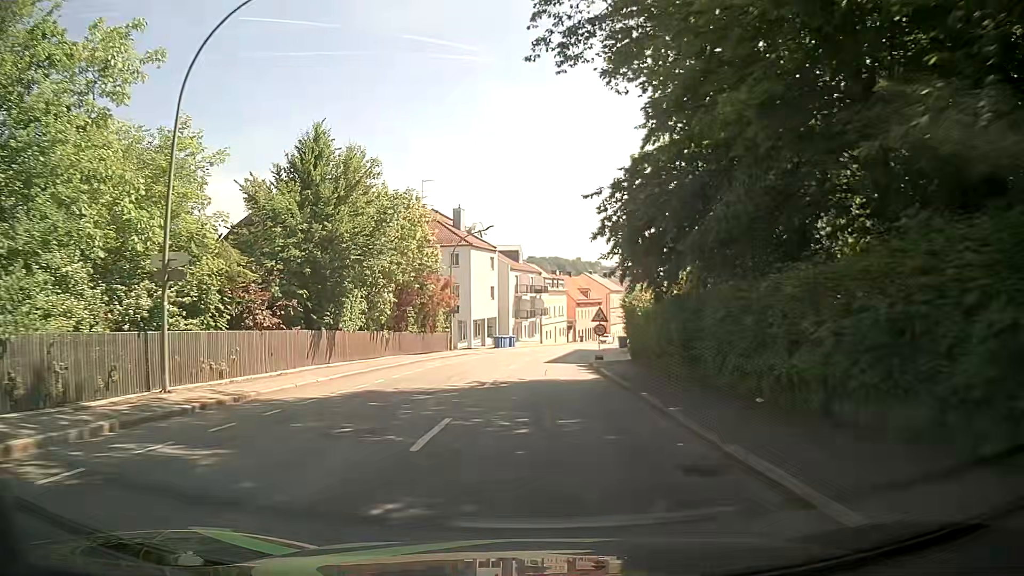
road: tertiary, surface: asphalt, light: Day
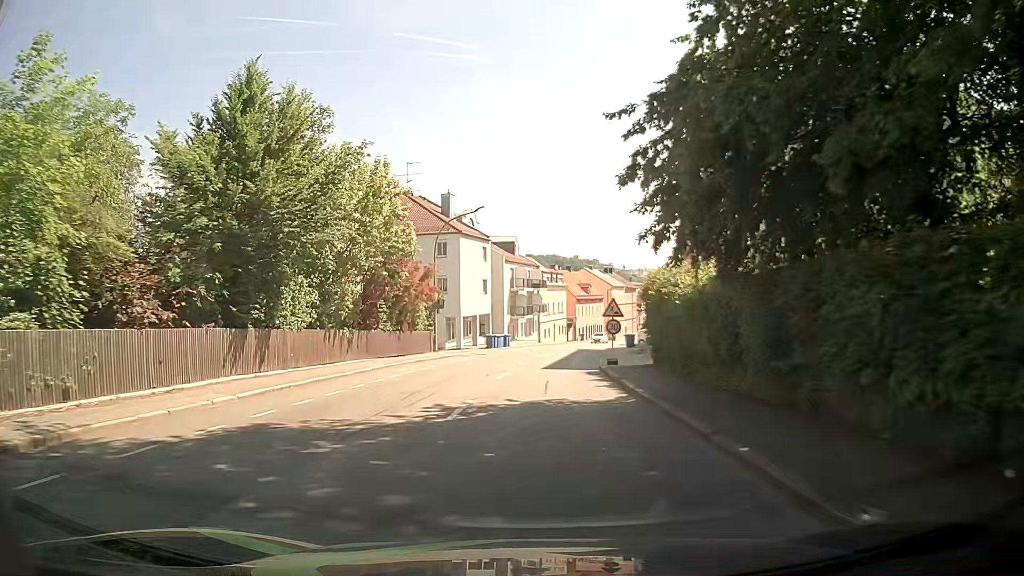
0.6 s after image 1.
(0.0, +6.4) m; 0°
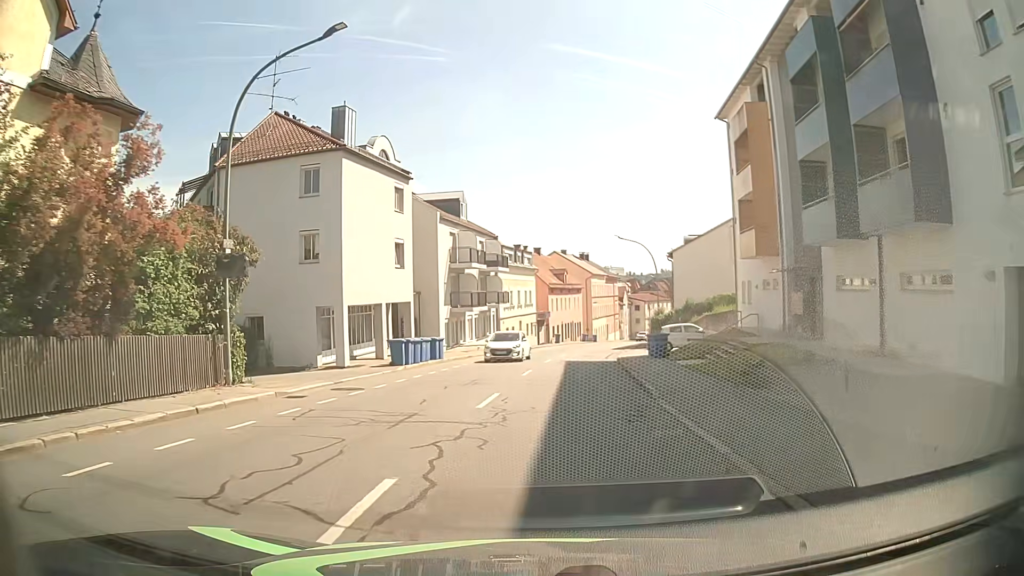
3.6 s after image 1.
(+0.6, +24.4) m; +3°
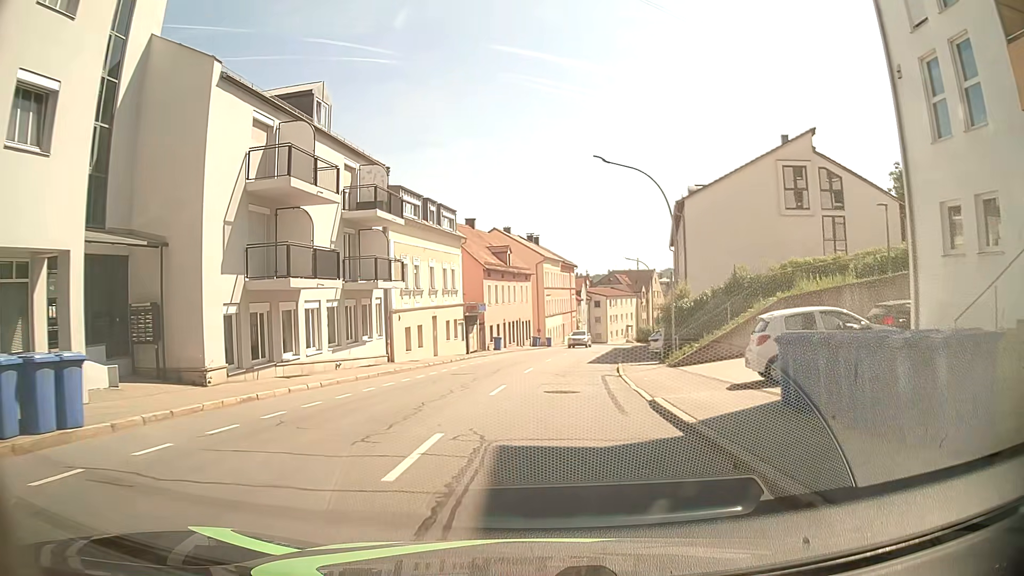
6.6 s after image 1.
(+1.3, +24.1) m; +5°
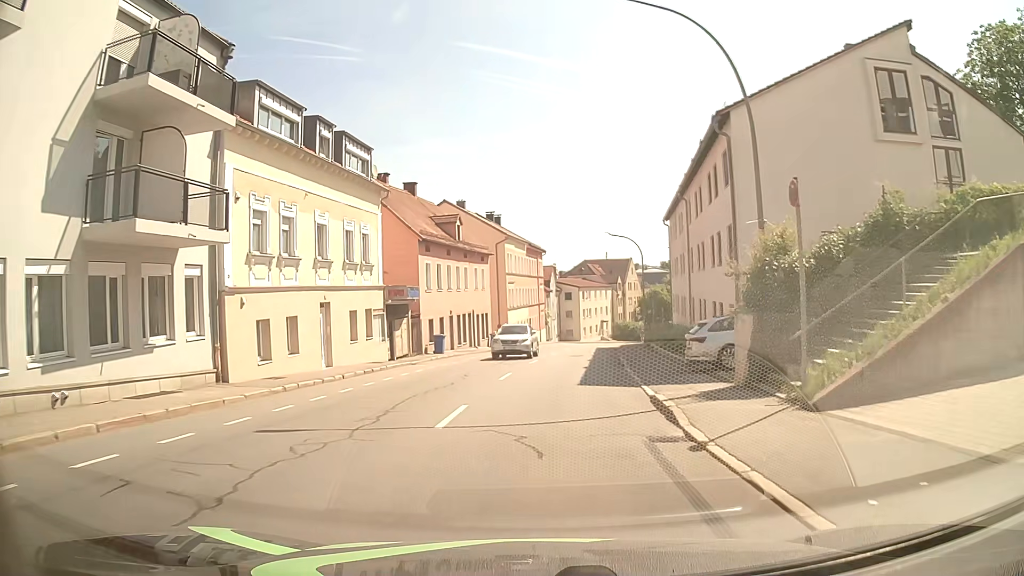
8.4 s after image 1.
(+0.4, +14.8) m; +4°
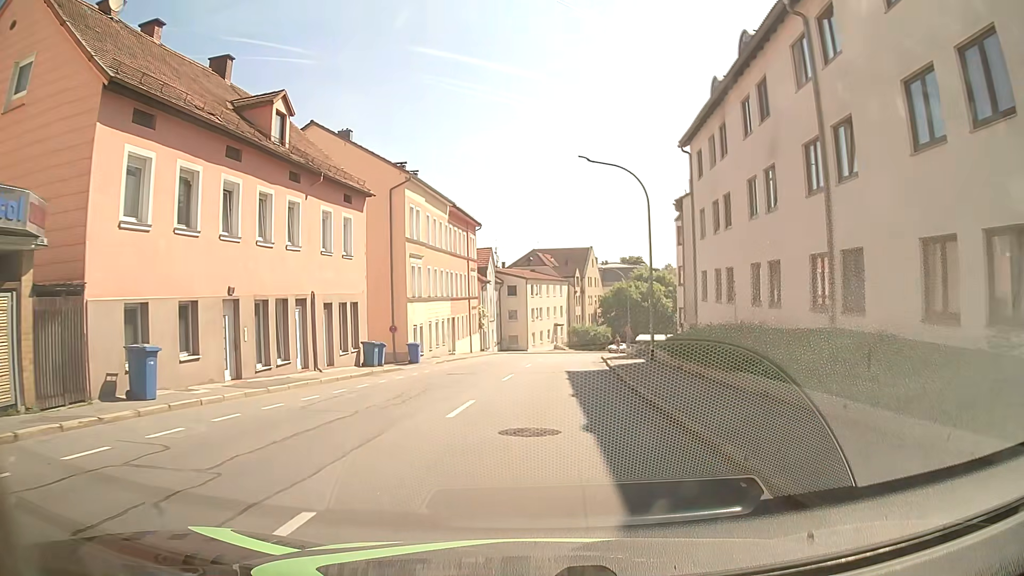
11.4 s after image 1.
(+1.0, +25.2) m; +4°
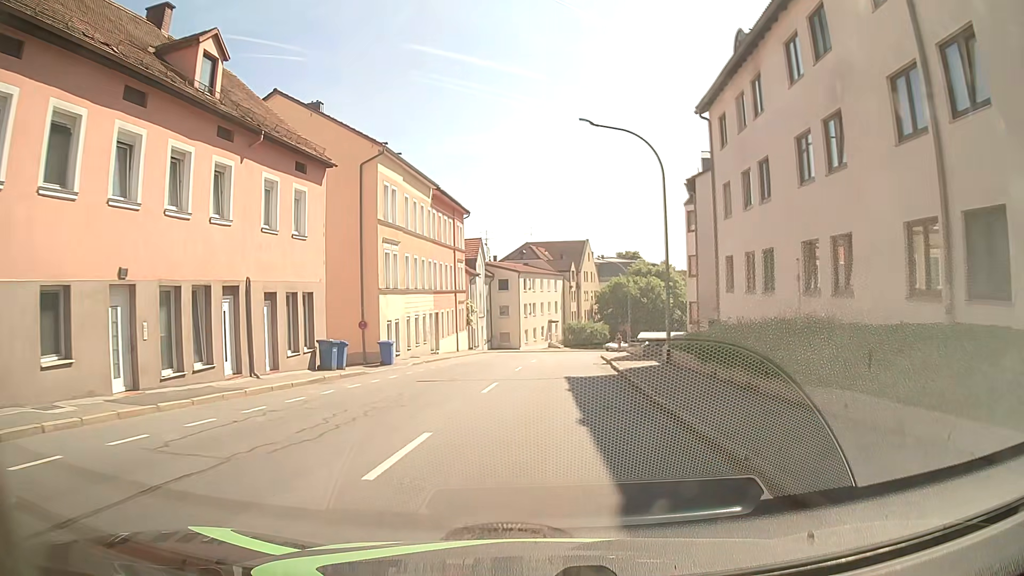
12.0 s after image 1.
(+0.1, +5.0) m; +1°
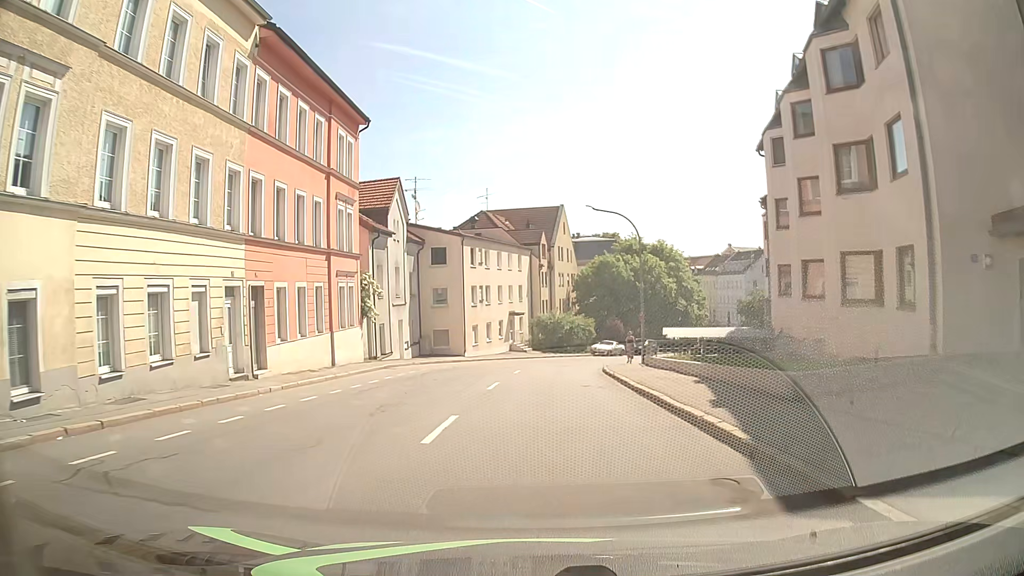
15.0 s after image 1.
(+0.6, +24.8) m; +2°
(0, +10) (0, +20) (+1, +30) (+3, +40) (+6, +49) (+11, +58) (+16, +66) (+20, +75) (+26, +84) (+30, +93) m
